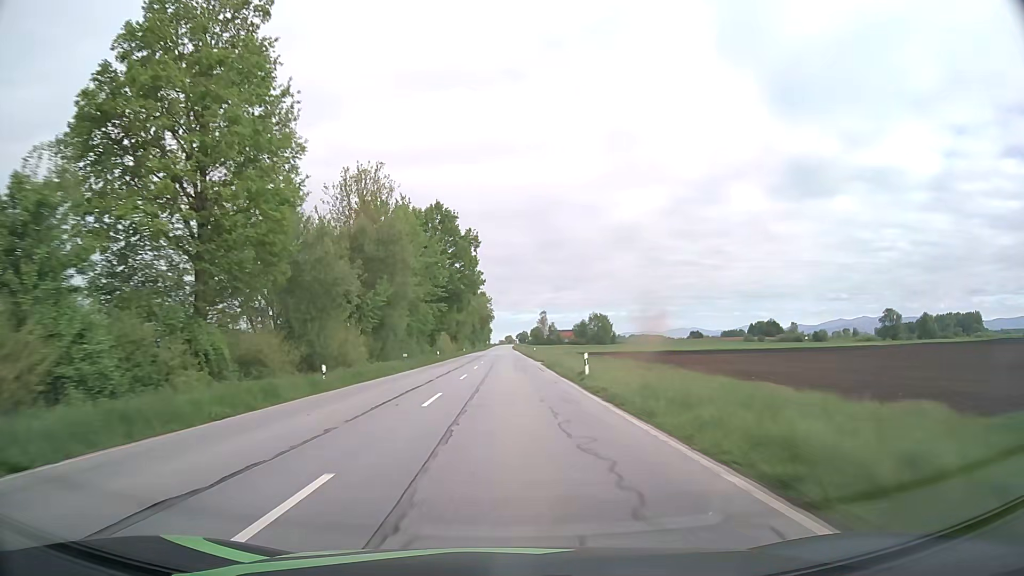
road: primary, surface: asphalt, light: Day
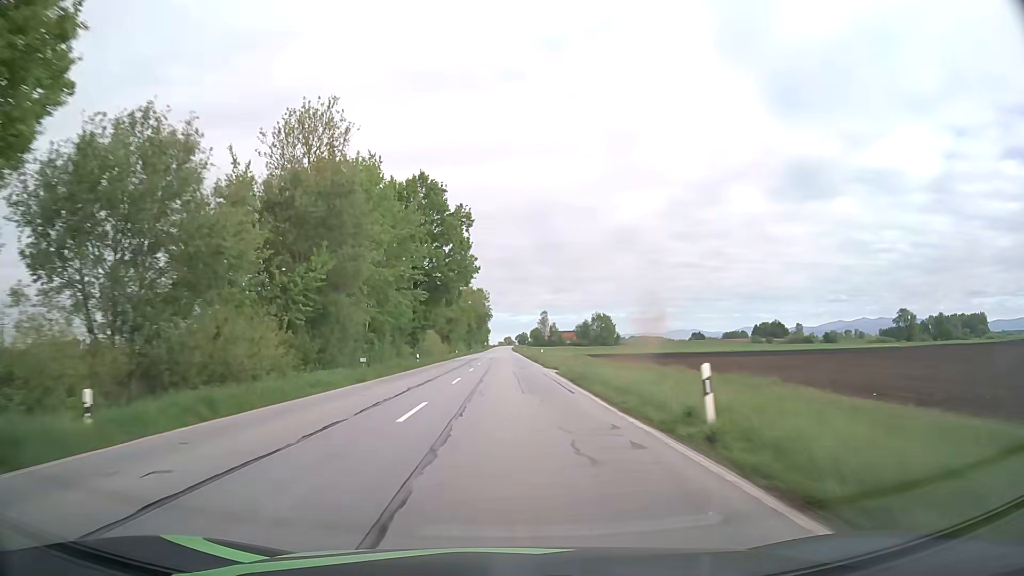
(0.0, +15.6) m; 0°
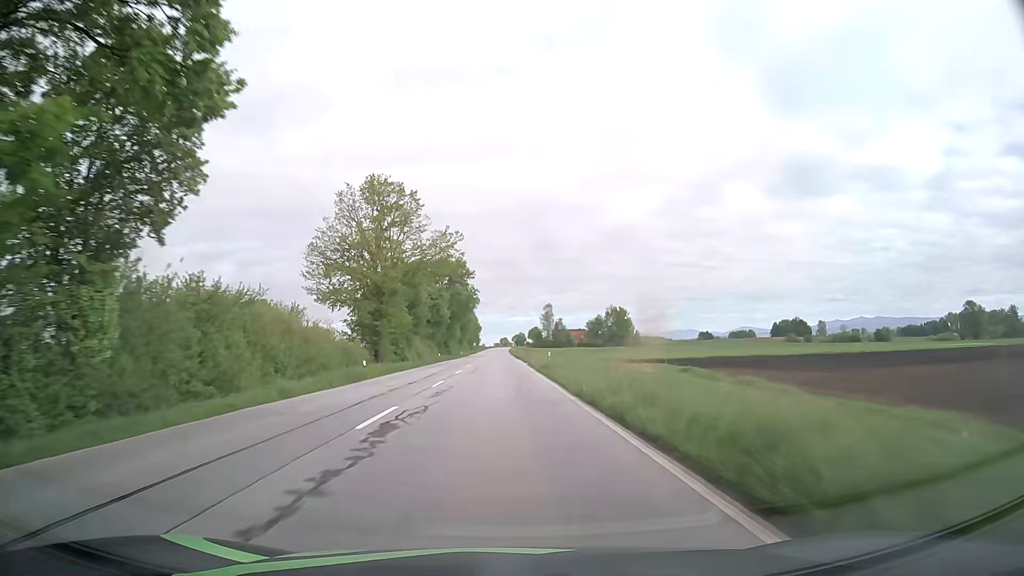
(+0.2, +62.6) m; 0°
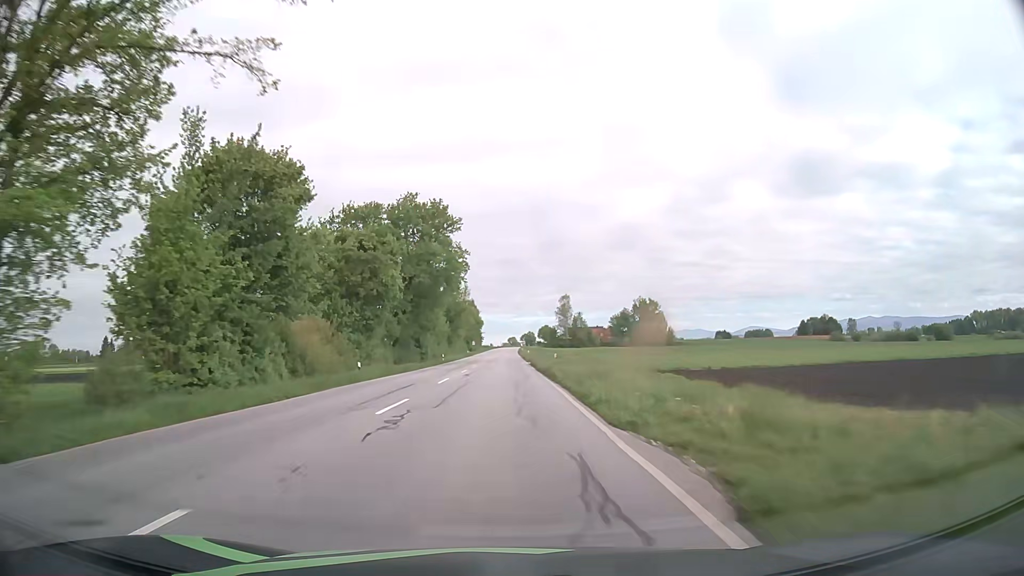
(-0.1, +47.0) m; -1°
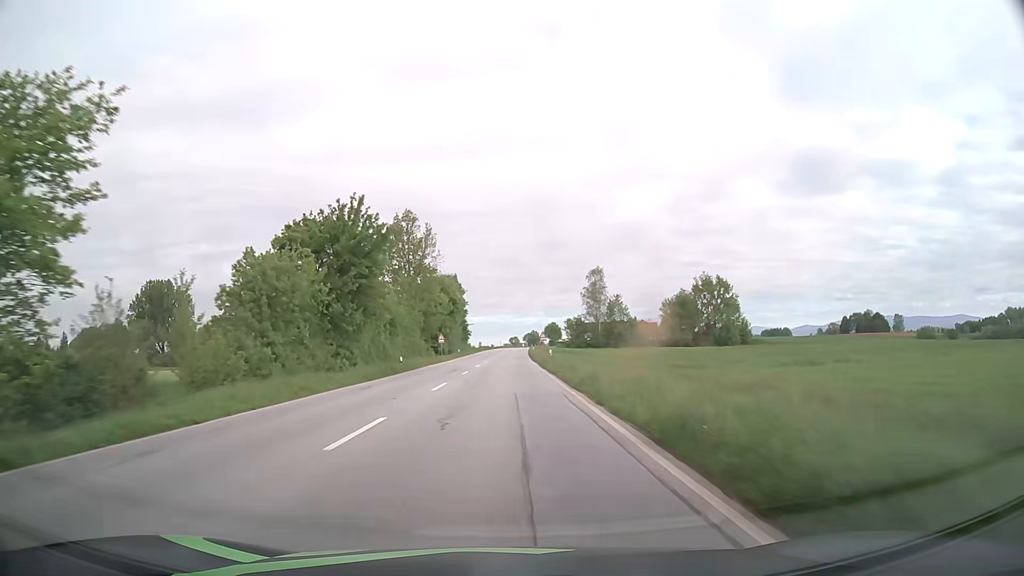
(-0.1, +78.6) m; 0°
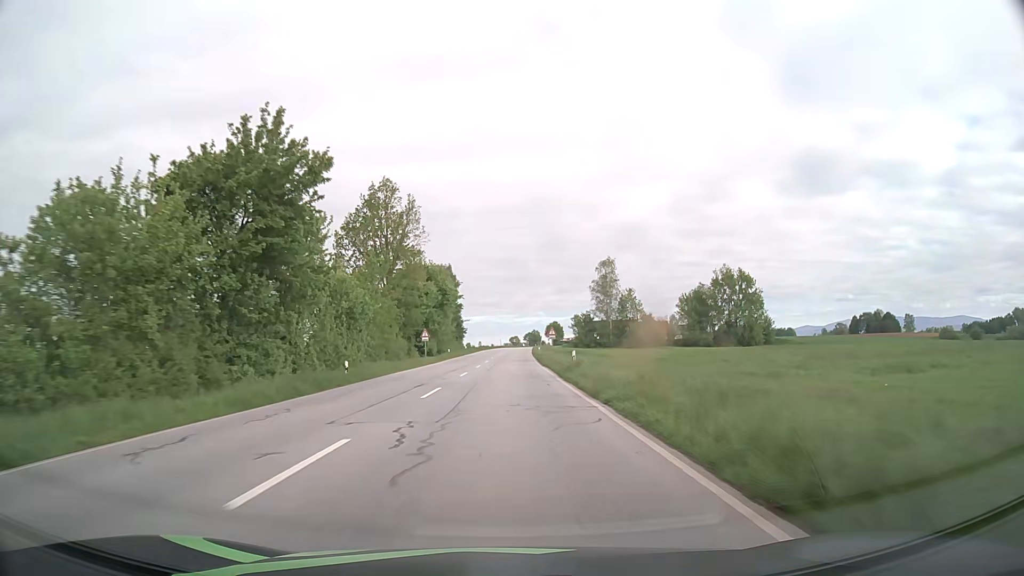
(0.0, +15.8) m; 0°
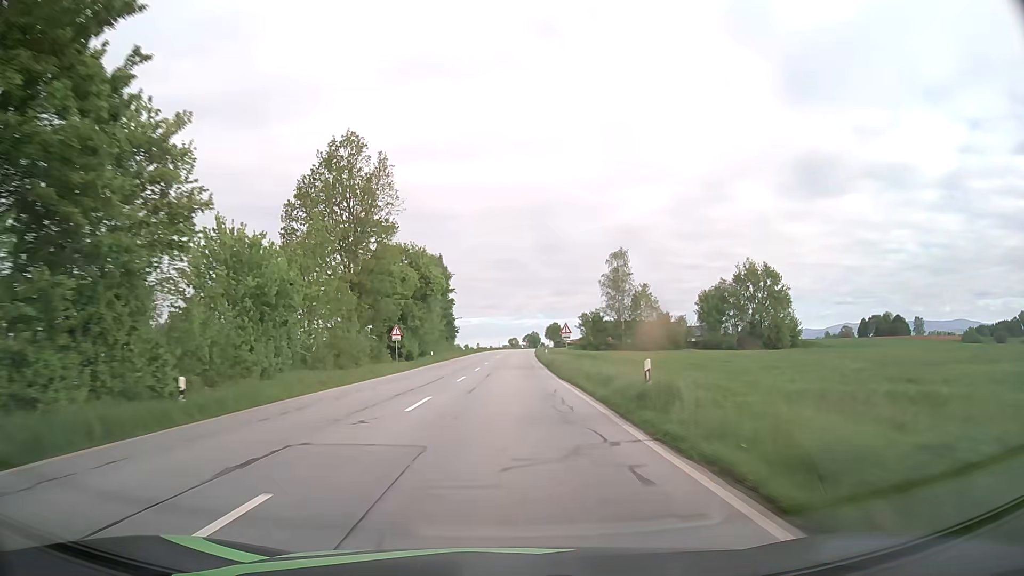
(0.0, +15.8) m; 0°
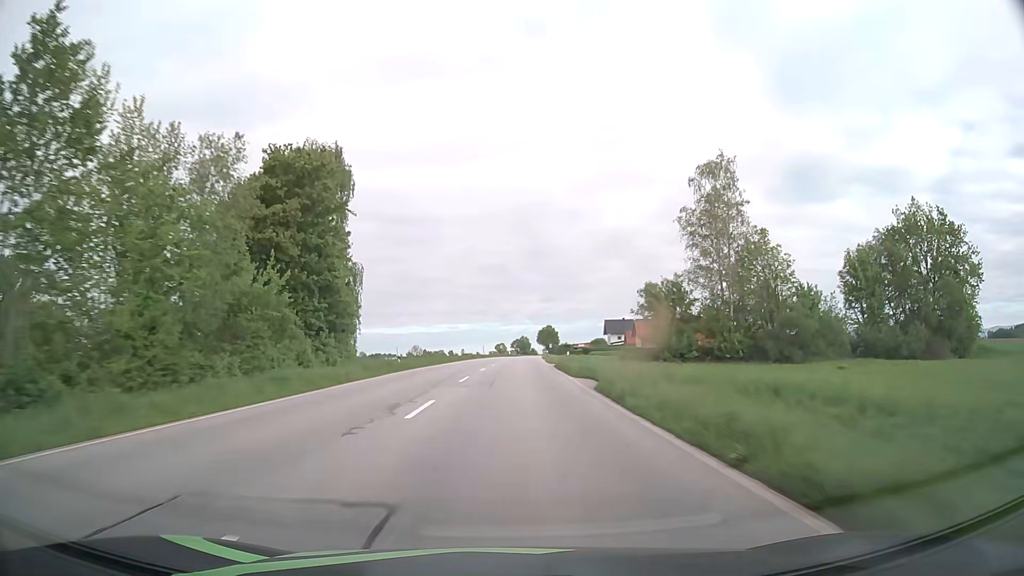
(+0.5, +63.4) m; +1°
(0, +10) (0, +20) (0, +30) (0, +40) (+1, +50) (+1, +60) (+1, +70) (+2, +80) (+2, +90) (+3, +100) m
